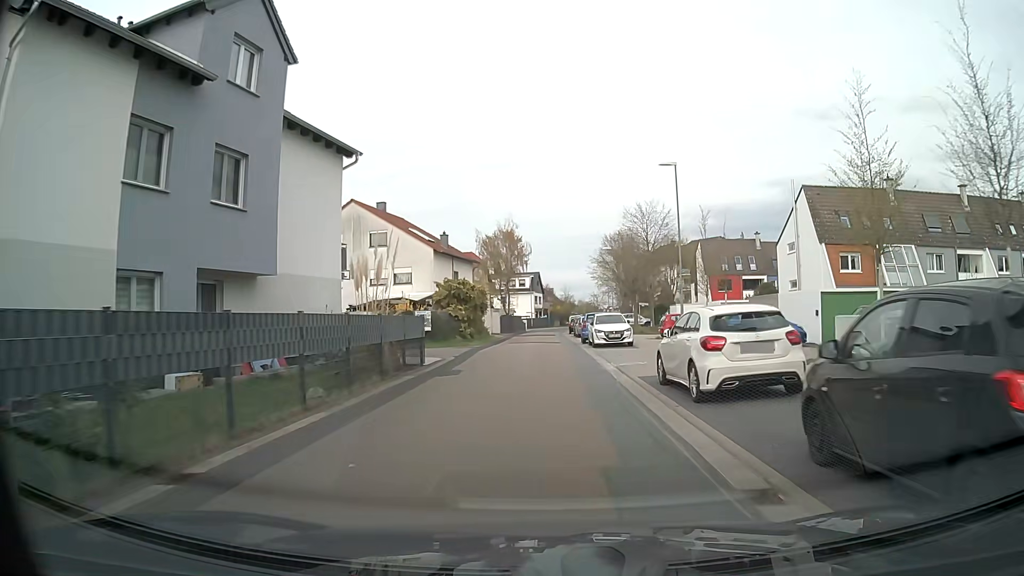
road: residential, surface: asphalt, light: Day
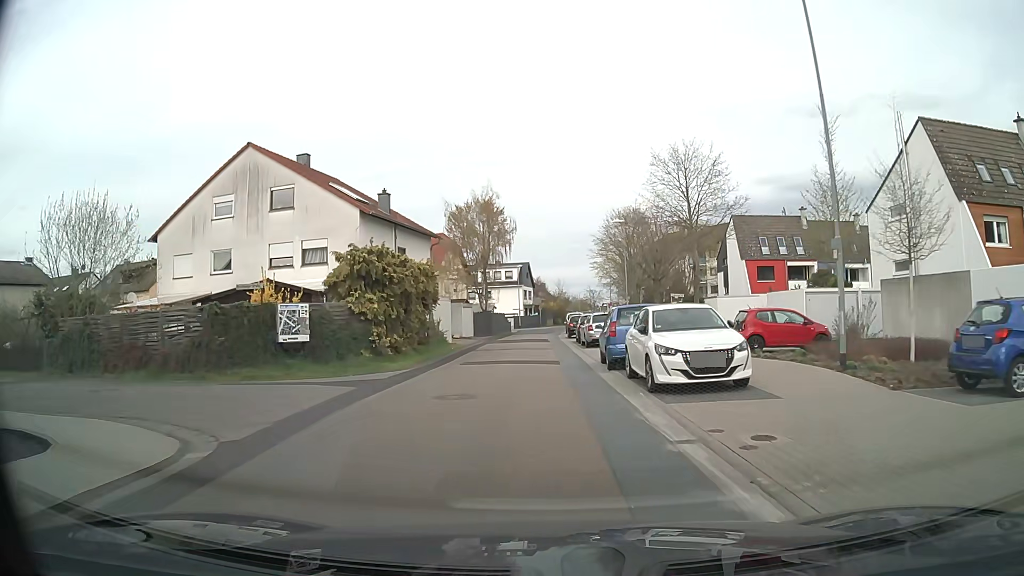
(+0.2, +17.8) m; 0°
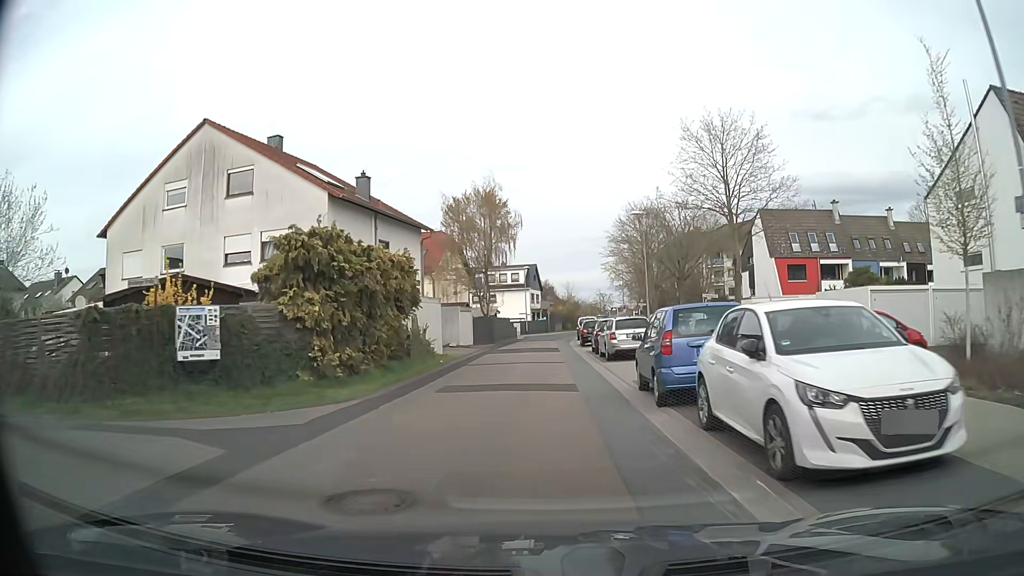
(0.0, +6.0) m; 0°
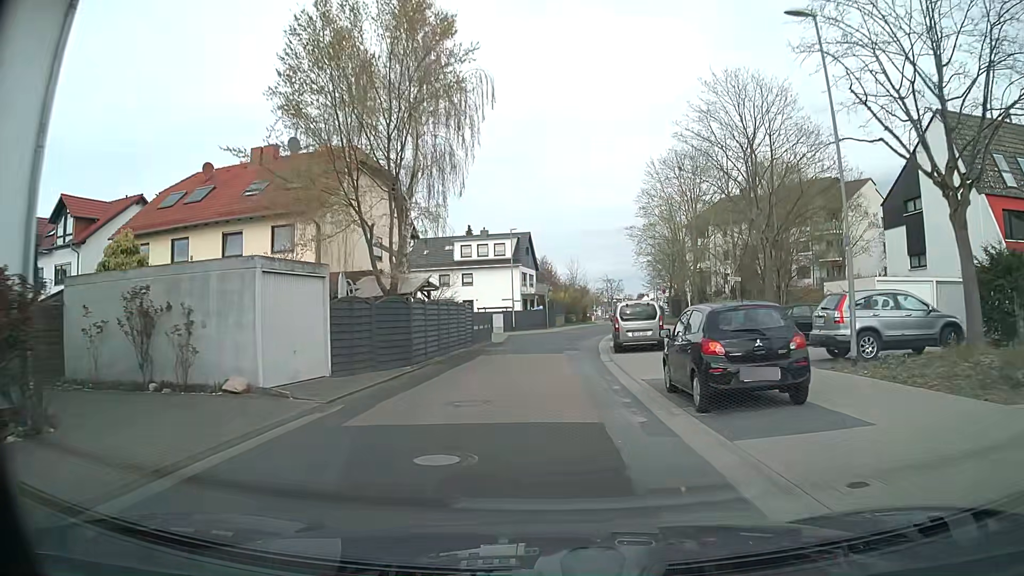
(-0.1, +29.0) m; 0°
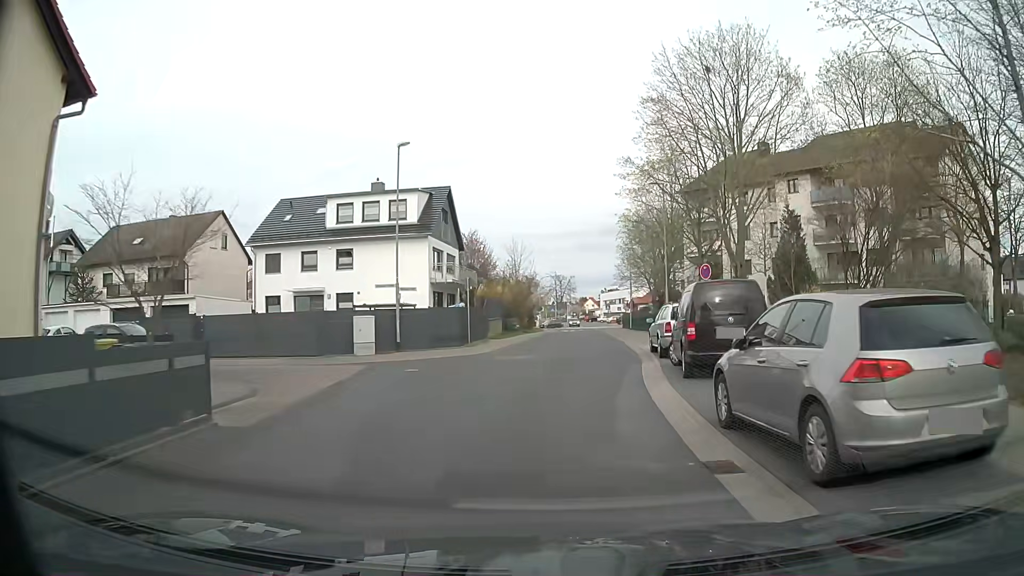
(+0.7, +27.7) m; +5°
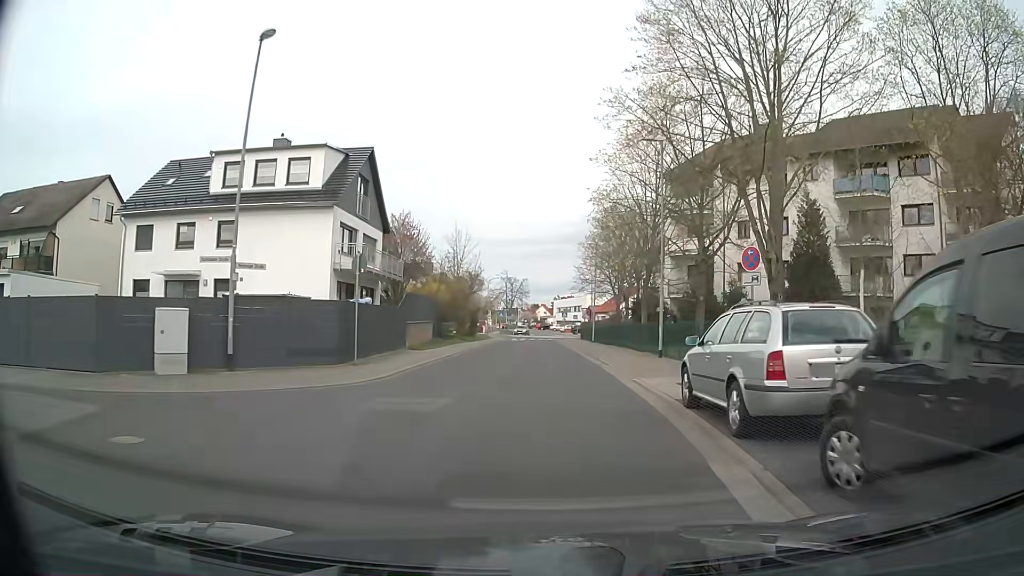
(+0.4, +11.2) m; +4°
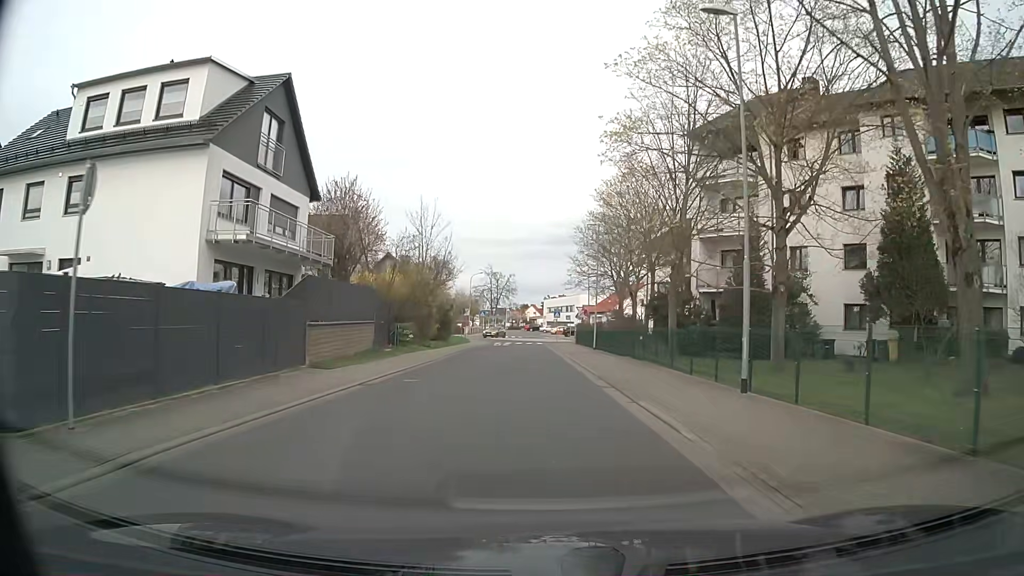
(+0.2, +11.6) m; +1°
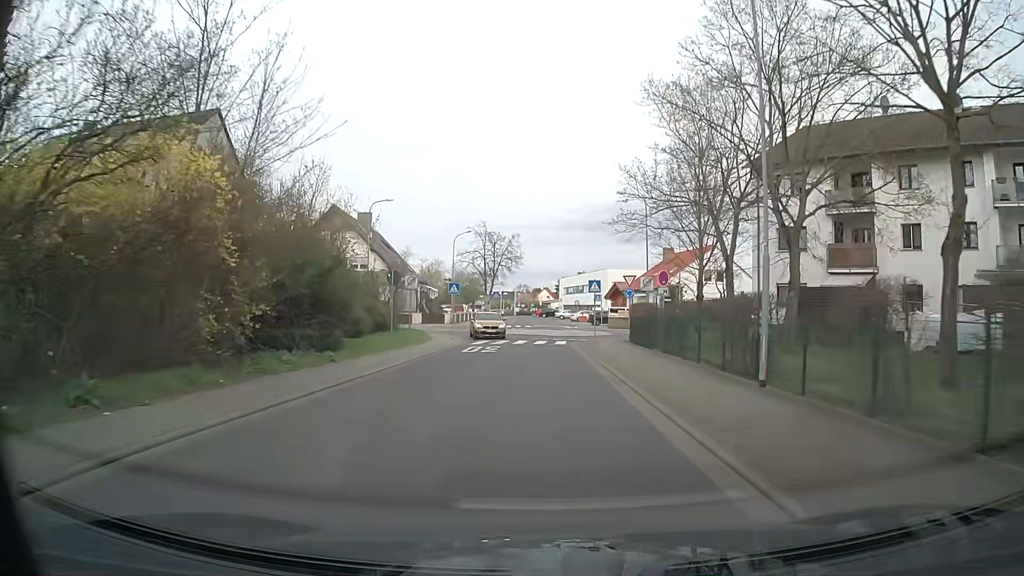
(-0.2, +30.6) m; -1°
(0, +10) (0, +20) (0, +30) (+2, +40) (+7, +48) (+6, +58) (+4, +68) (+2, +78) (+1, +88) (-1, +98) m
